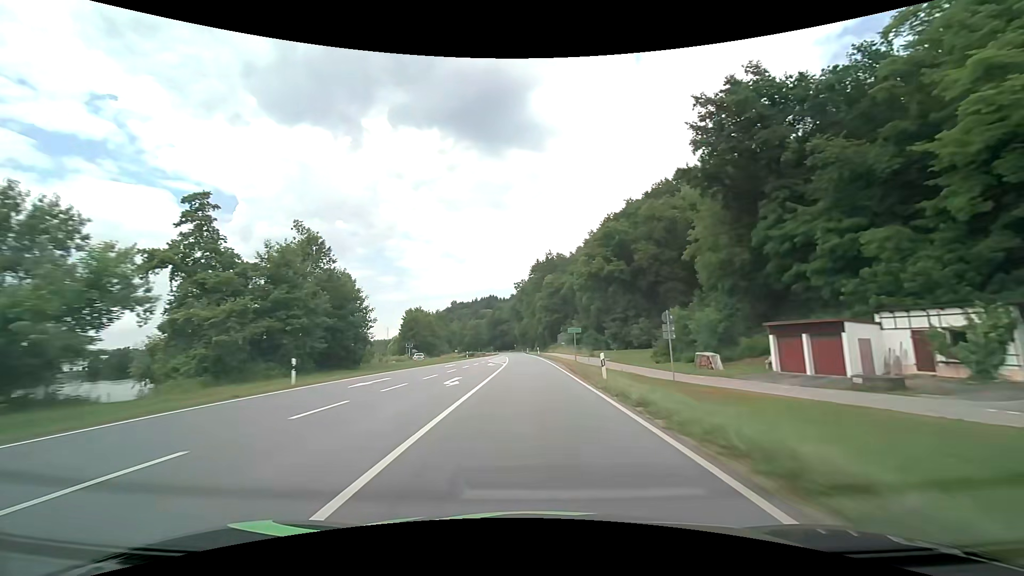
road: primary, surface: asphalt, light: Day
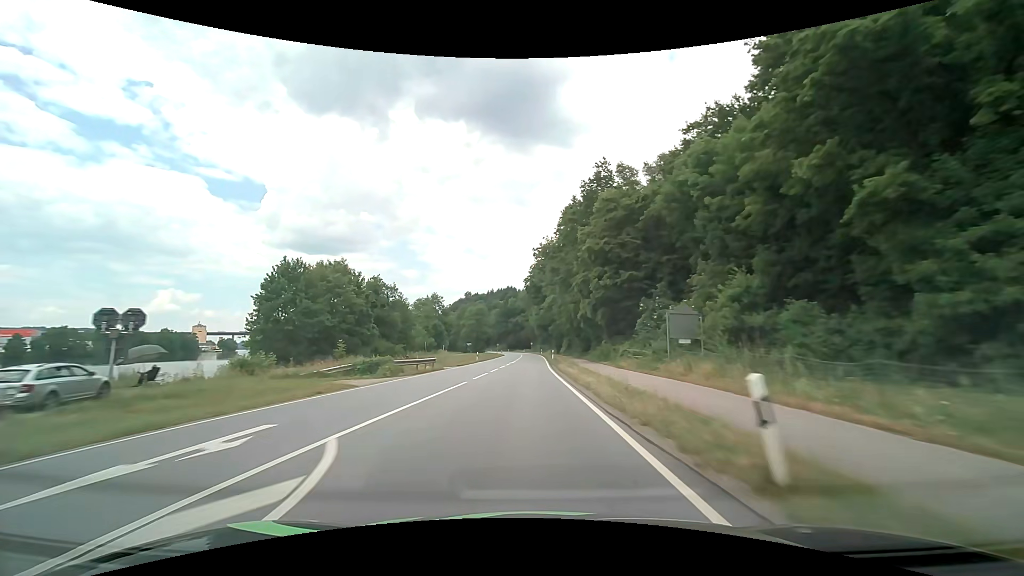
(-1.2, +62.7) m; -2°
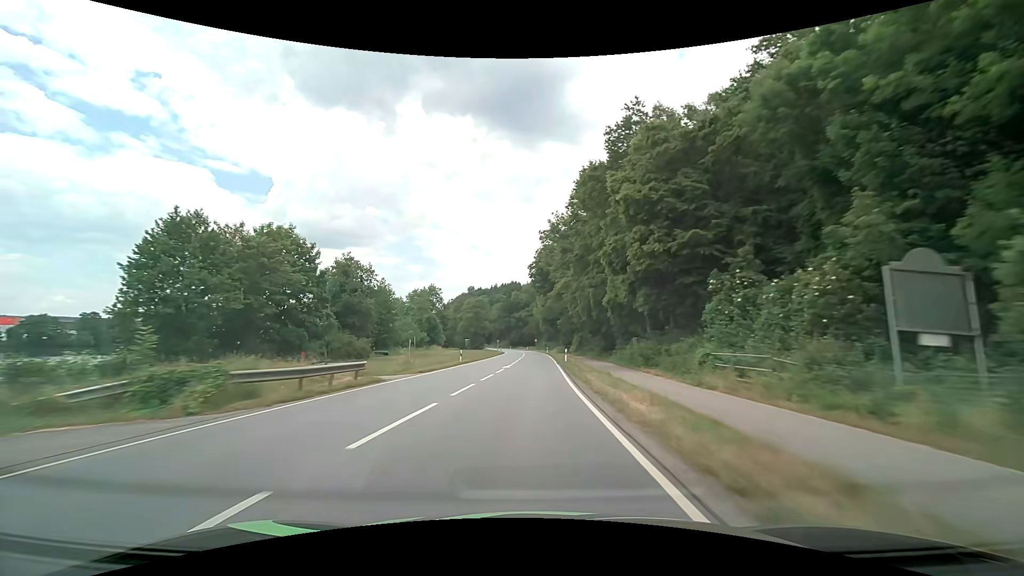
(-0.1, +15.2) m; 0°
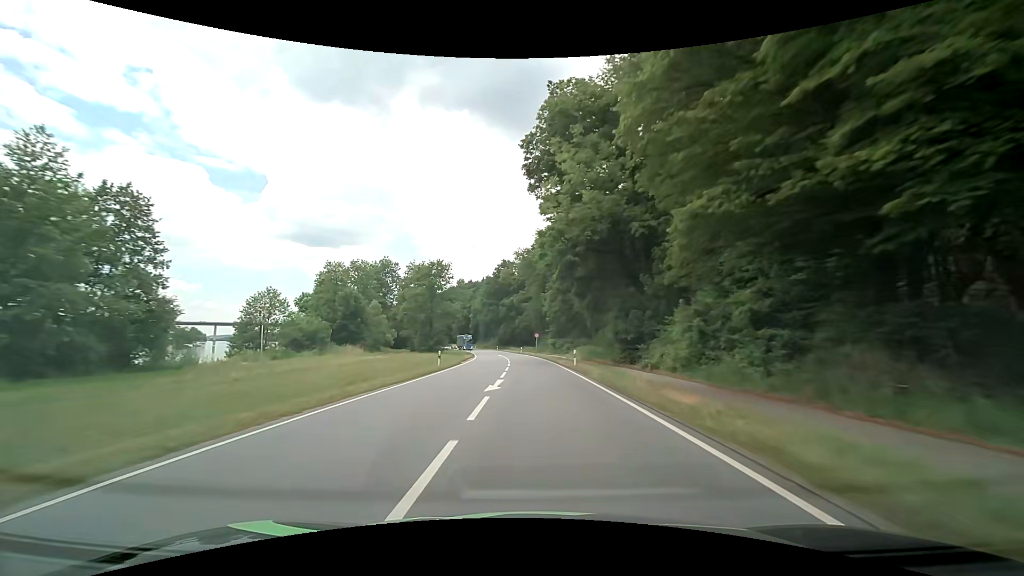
(-0.2, +58.5) m; 0°
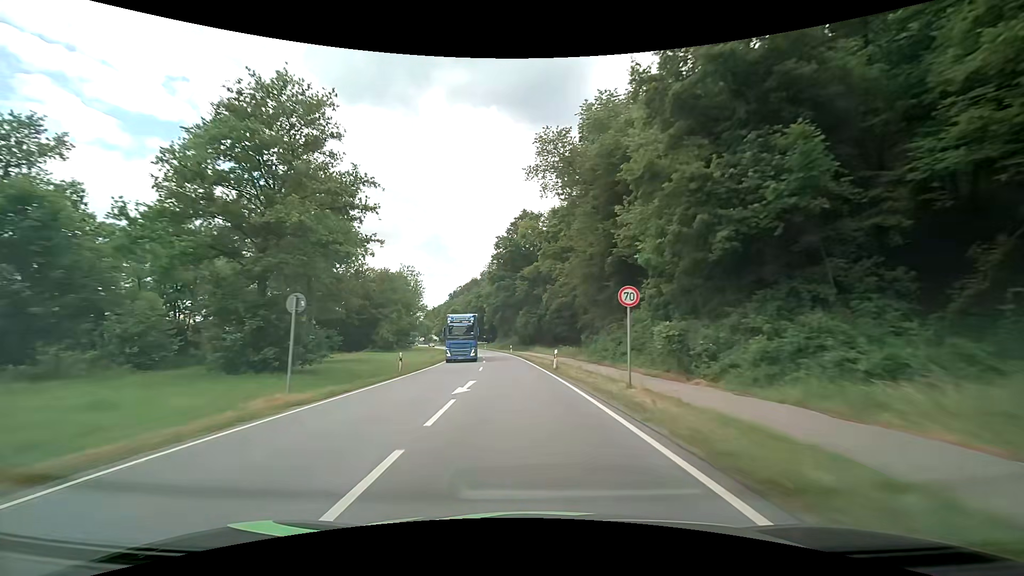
(-0.8, +54.2) m; -3°
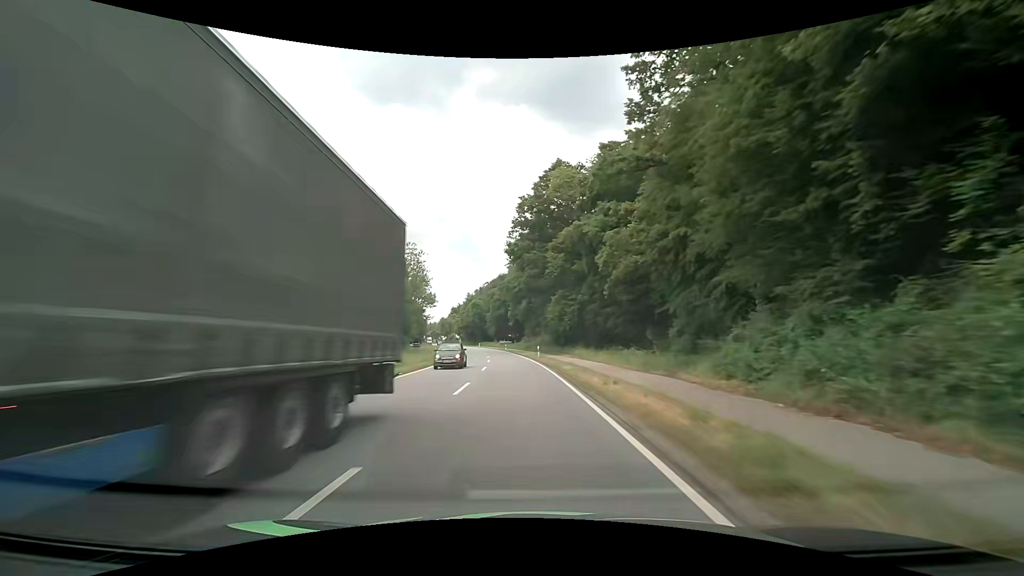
(-0.7, +25.5) m; -3°
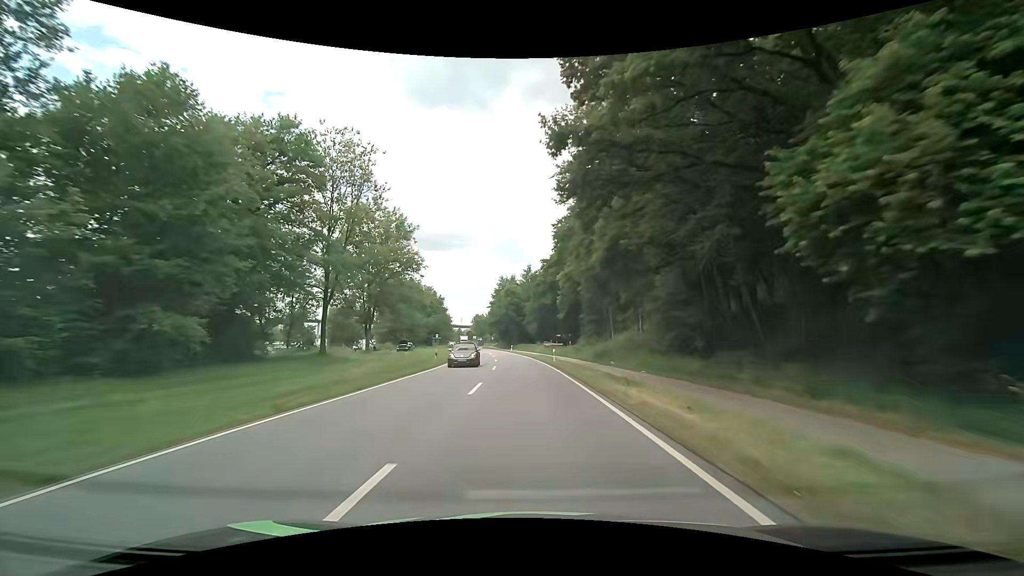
(-2.6, +47.7) m; -6°
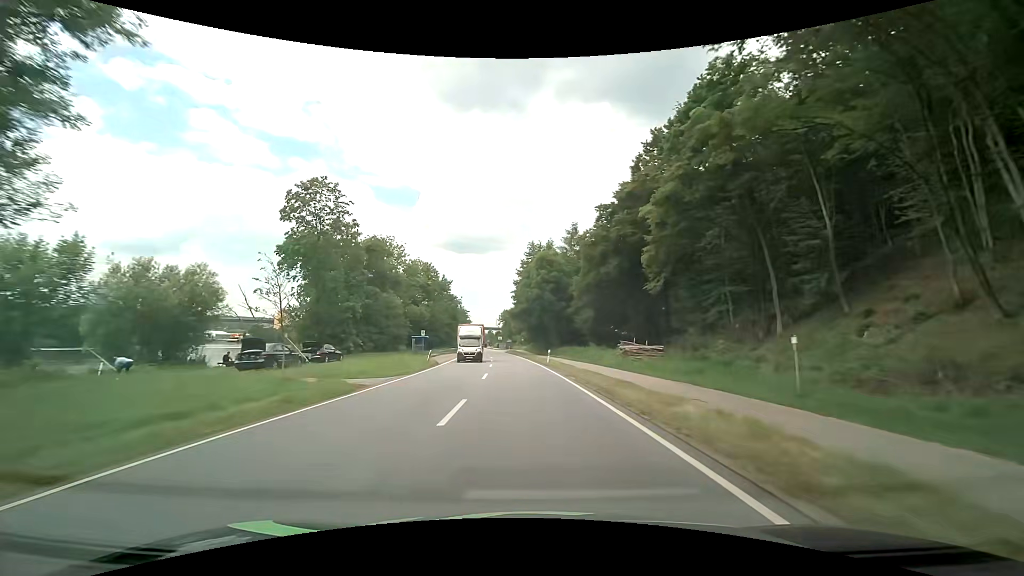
(-1.8, +44.9) m; -4°
(0, +10) (0, +20) (-1, +30) (-1, +40) (-2, +50) (-3, +60) (-4, +70) (-5, +80) (-6, +90) (-8, +100) m
